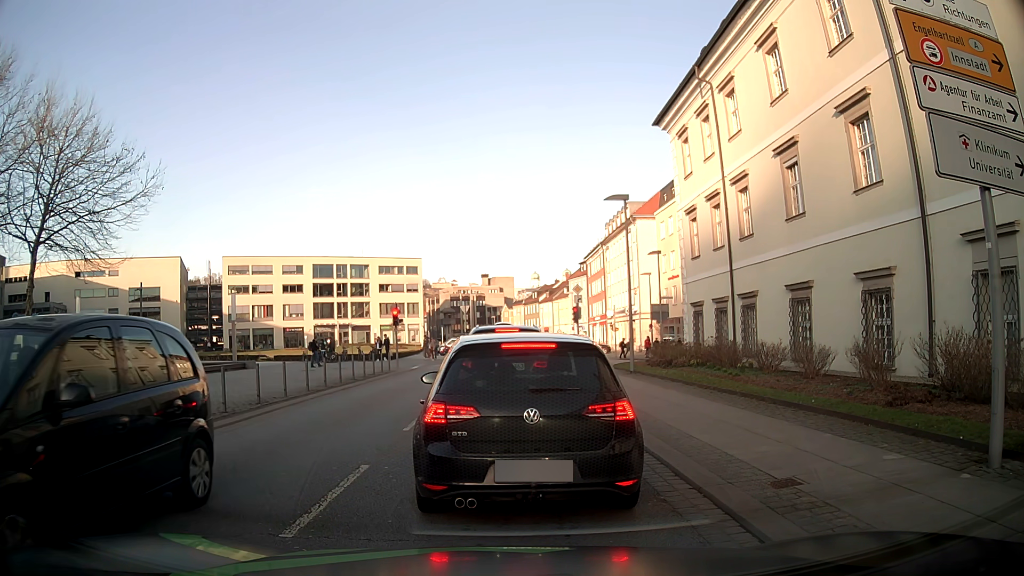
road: tertiary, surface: asphalt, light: Day
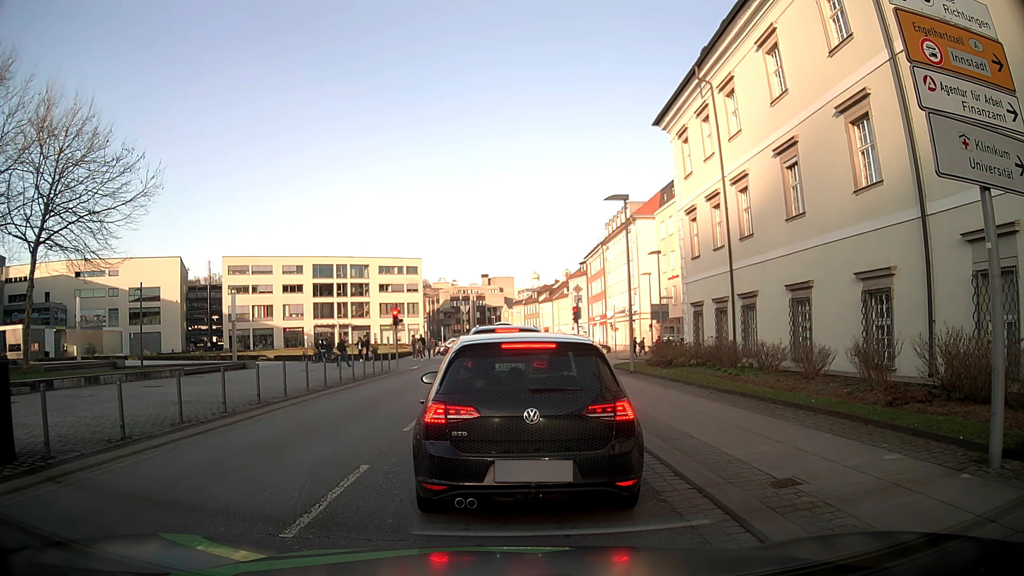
(0.0, 0.0) m; 0°
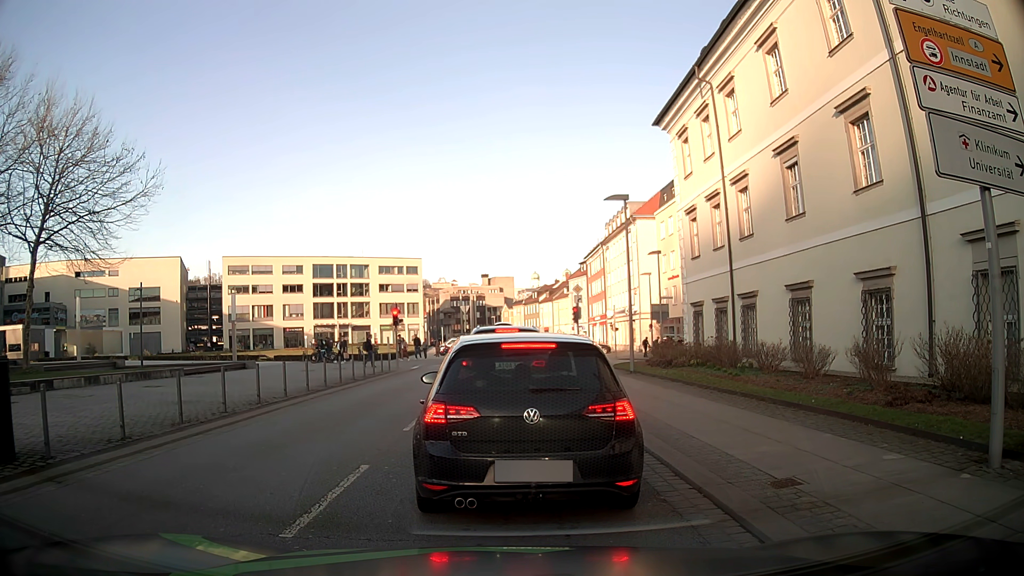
(0.0, 0.0) m; 0°
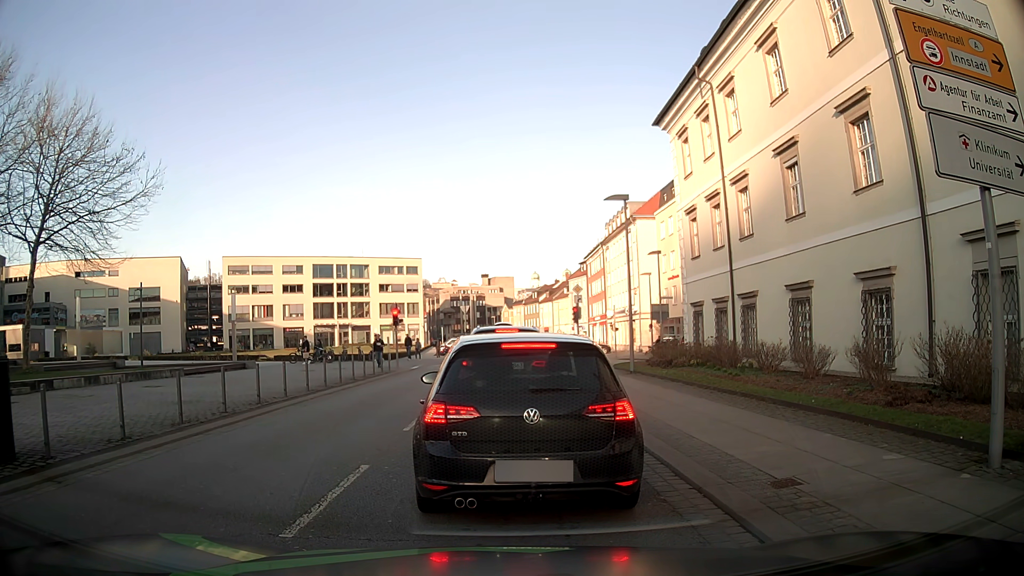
(0.0, 0.0) m; 0°
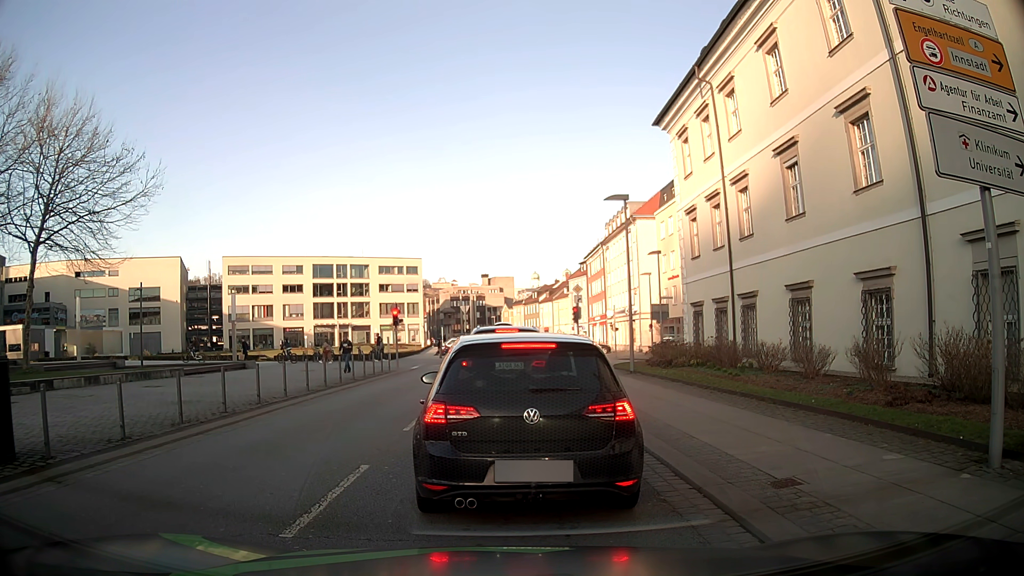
(0.0, 0.0) m; 0°
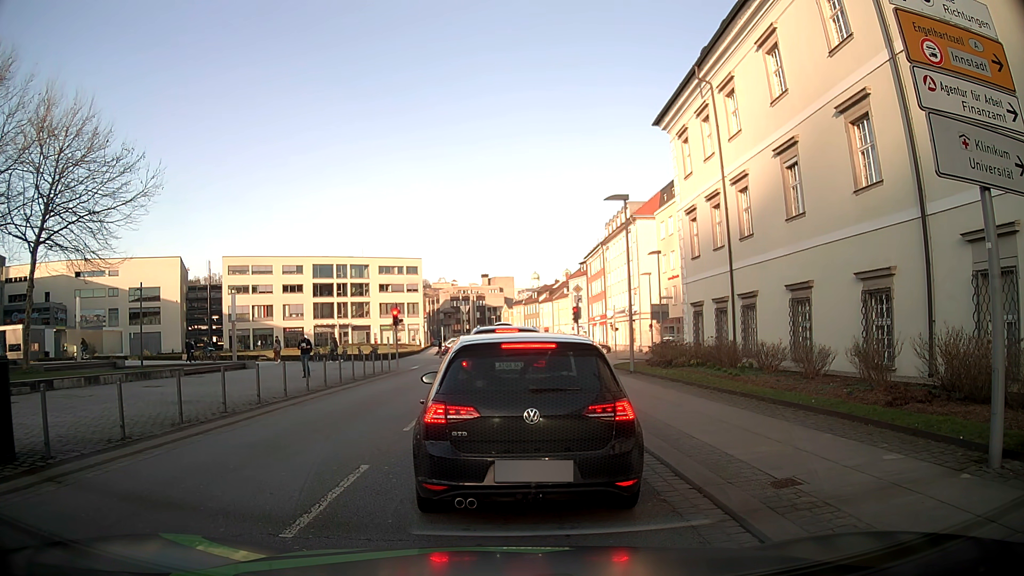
(0.0, 0.0) m; 0°
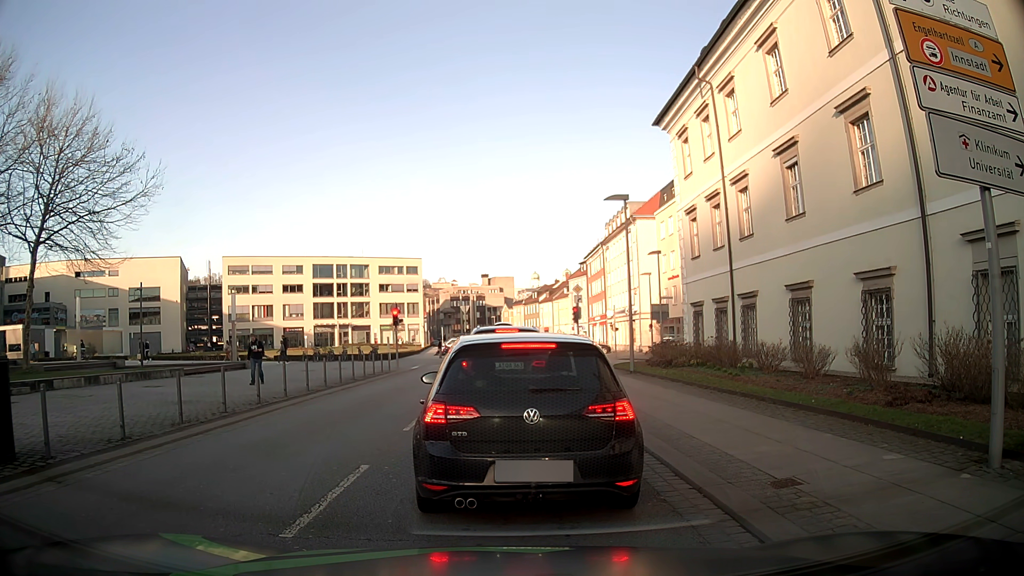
(0.0, 0.0) m; 0°
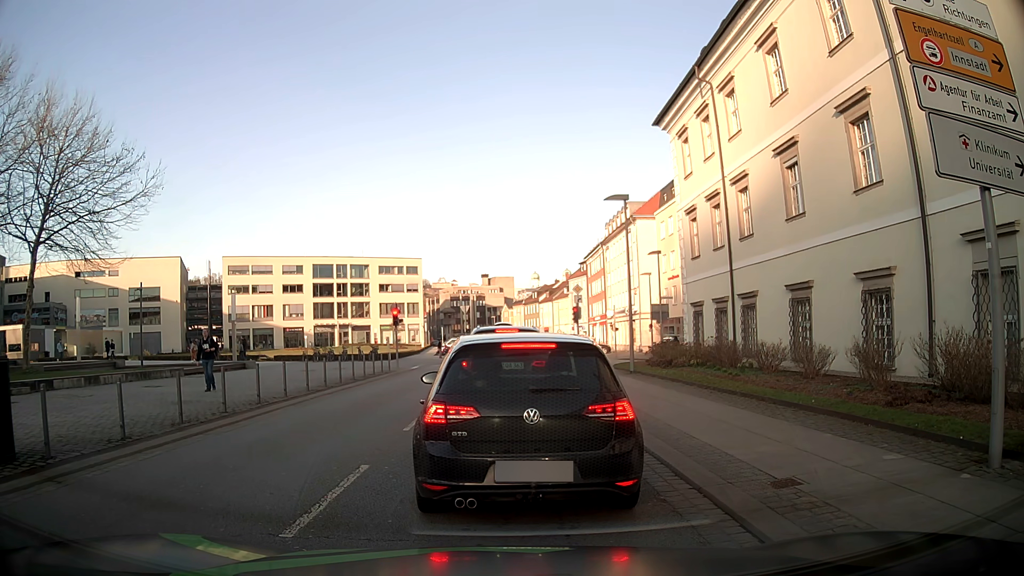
(0.0, 0.0) m; 0°
